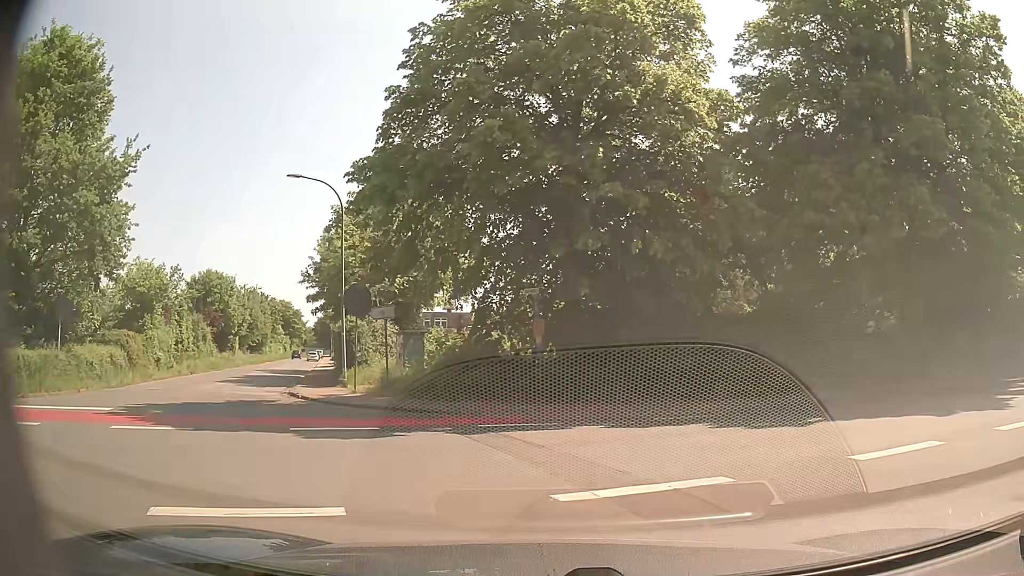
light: Day
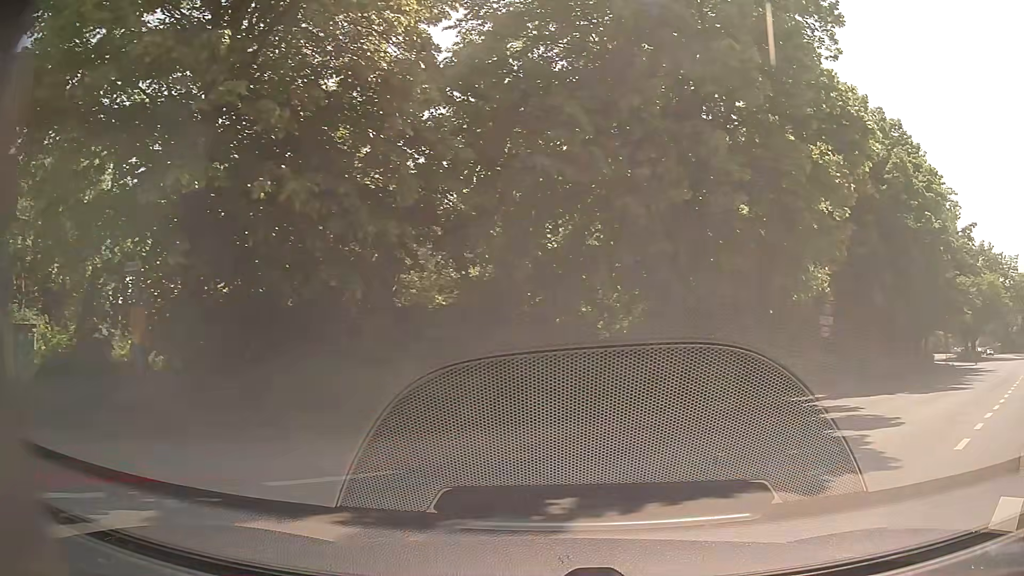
(+1.2, +5.9) m; +25°
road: unclassified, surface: asphalt
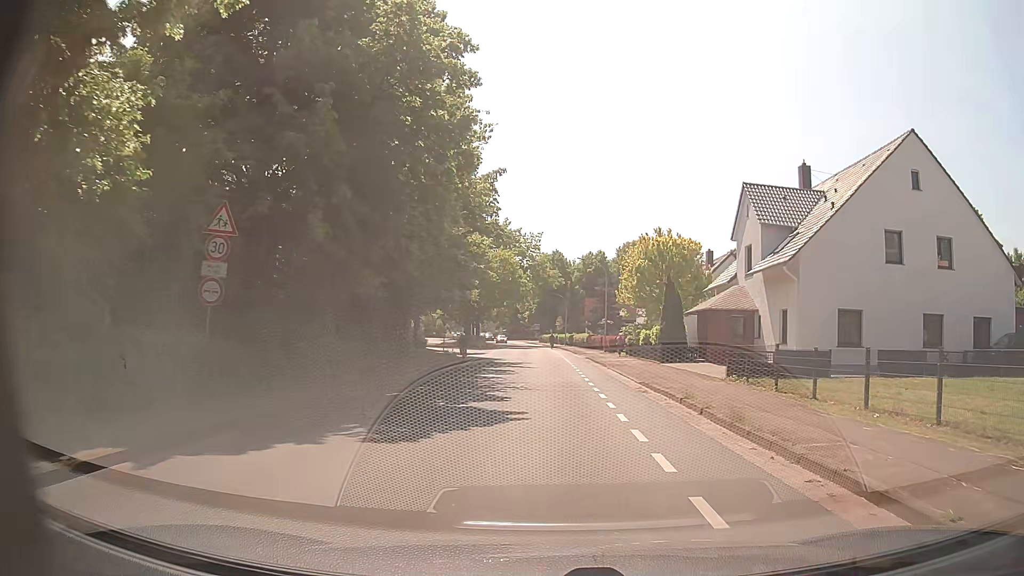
(+6.7, +12.4) m; +45°
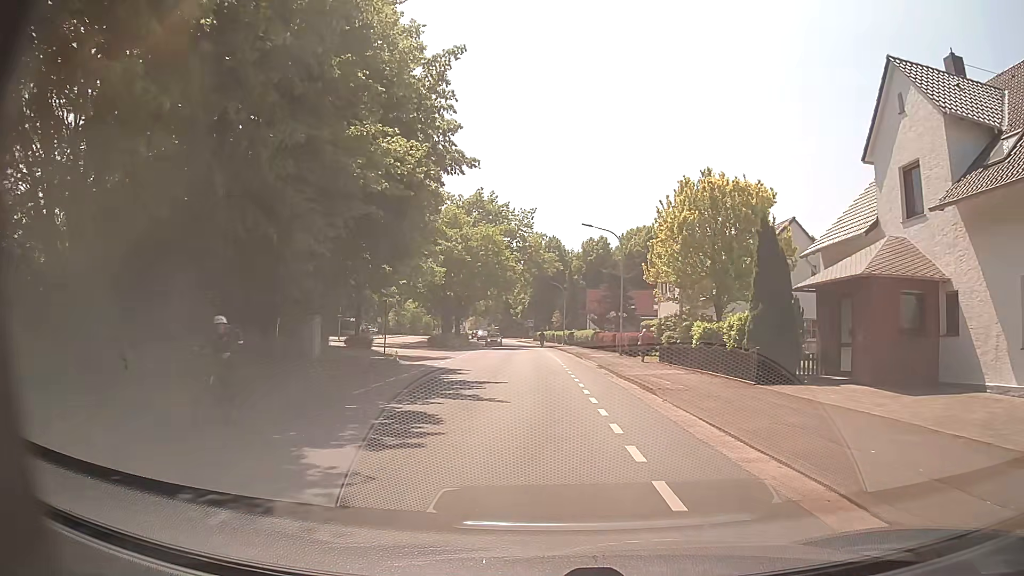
(+0.4, +16.8) m; 0°
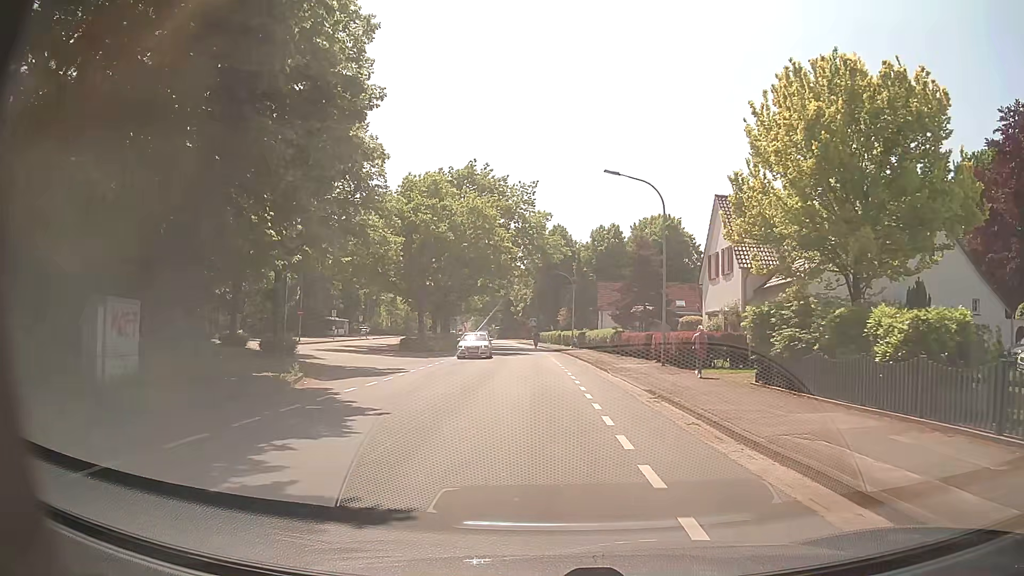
(+0.1, +13.9) m; 0°
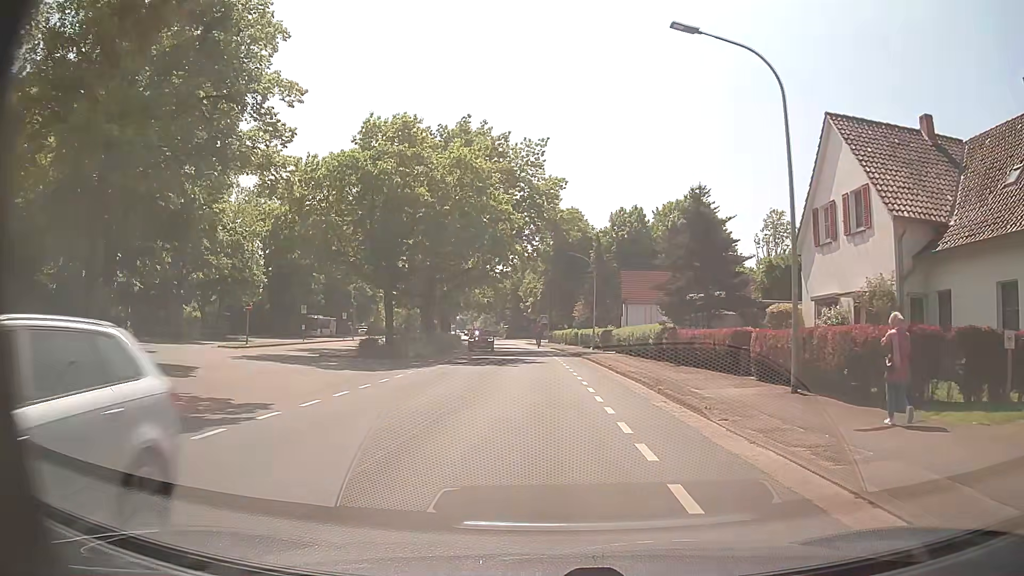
(-0.2, +14.0) m; -2°
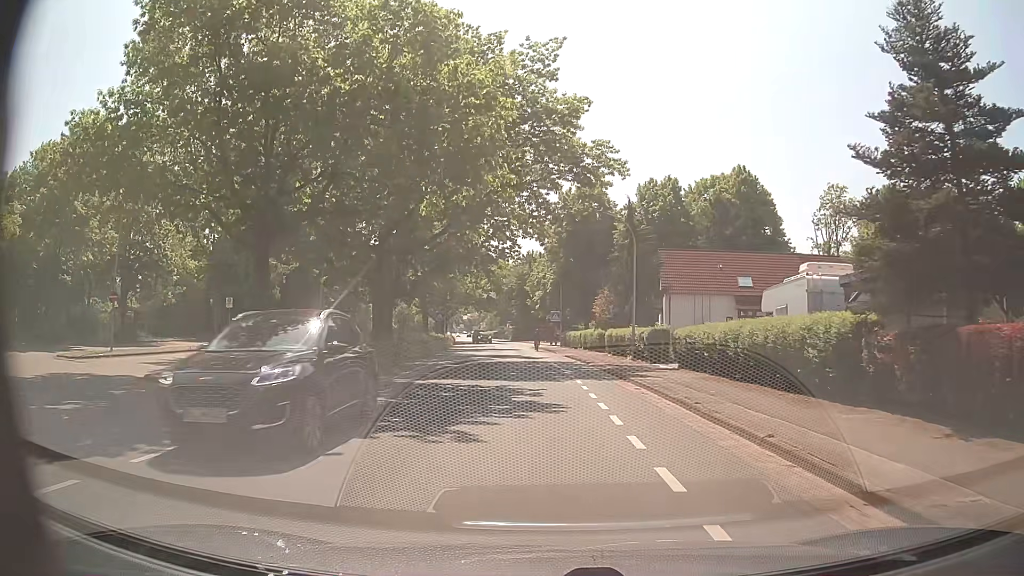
(0.0, +18.4) m; 0°
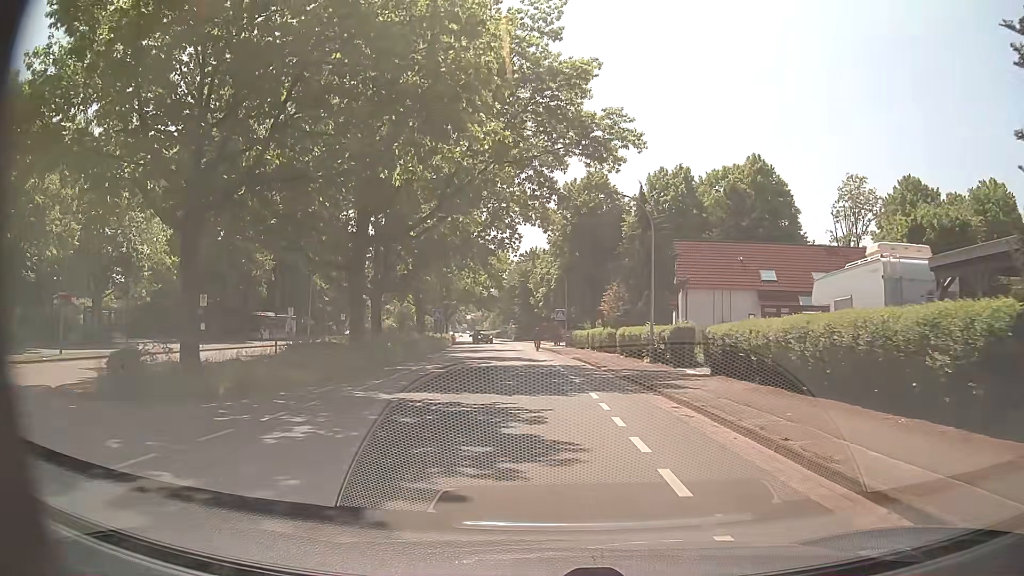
(0.0, +4.6) m; -1°
(0, +10) (0, +20) (0, +30) (-1, +40) (-1, +50) (-2, +60) (-4, +70) (-5, +80) (-6, +90) (-7, +100) m
